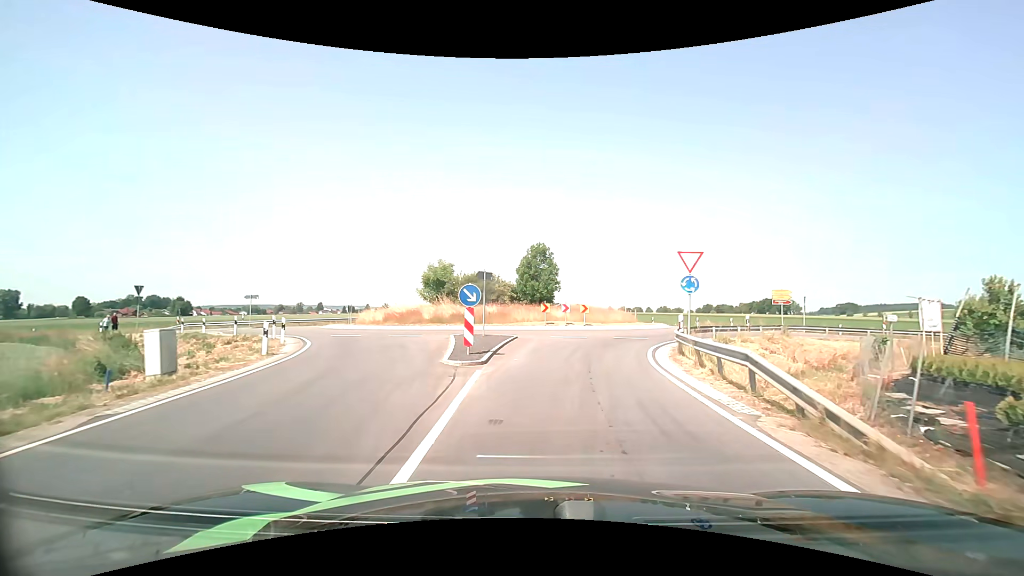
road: tertiary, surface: asphalt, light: Day
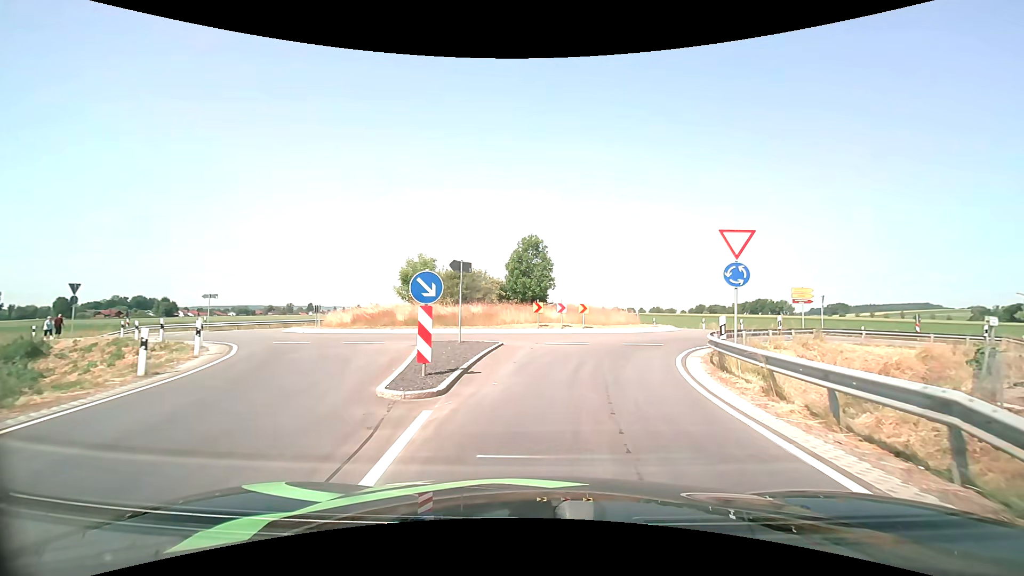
(0.0, +4.3) m; +1°
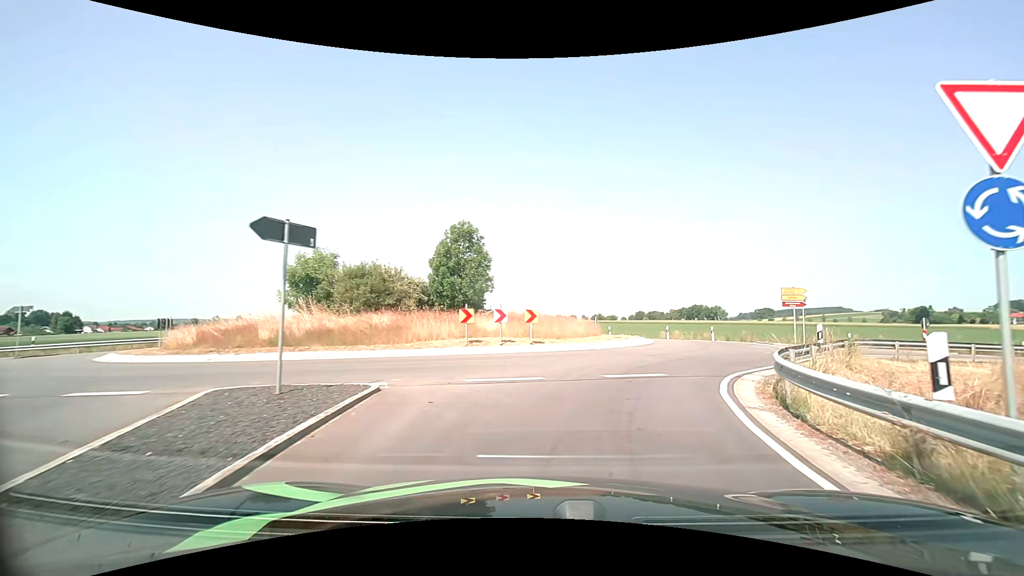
(+0.3, +8.2) m; +6°
(+1, +10) (+6, +19) (+9, +28) (+7, +38) (+1, +45) (-9, +47) (-18, +44) (-26, +37) (-35, +33) (-44, +30) m
